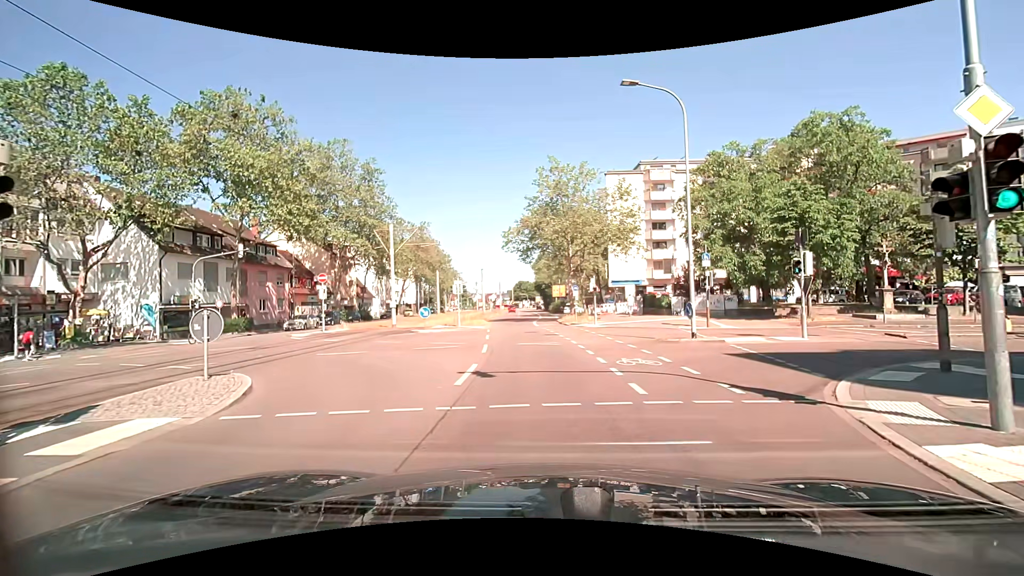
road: tertiary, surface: asphalt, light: Day
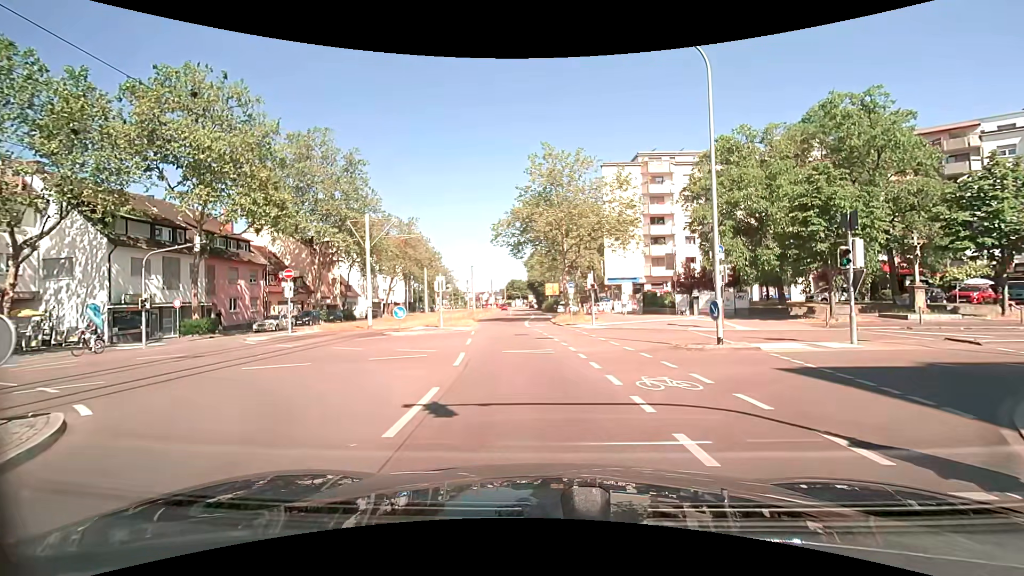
(+0.1, +3.4) m; +1°
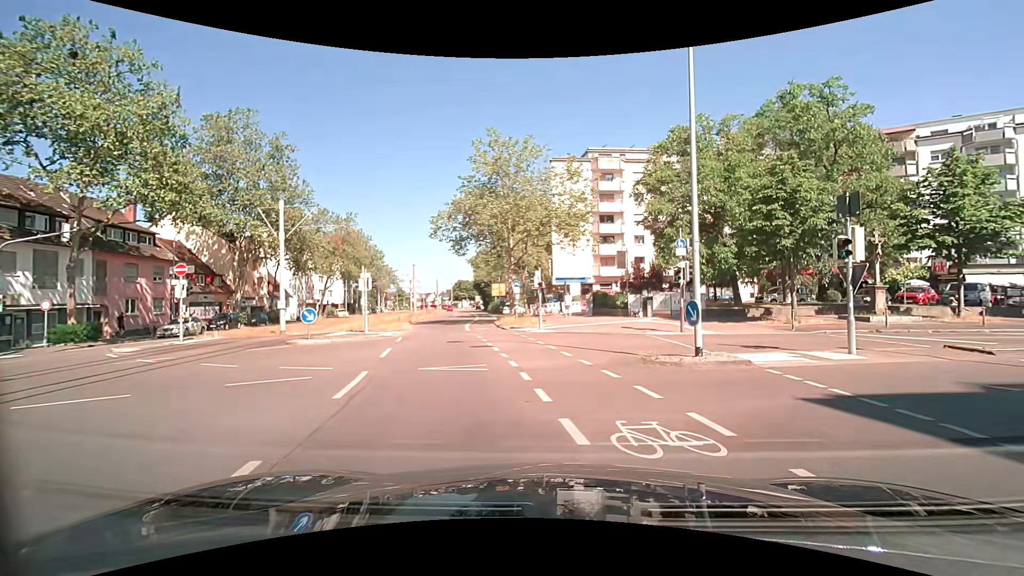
(+0.2, +3.5) m; +7°
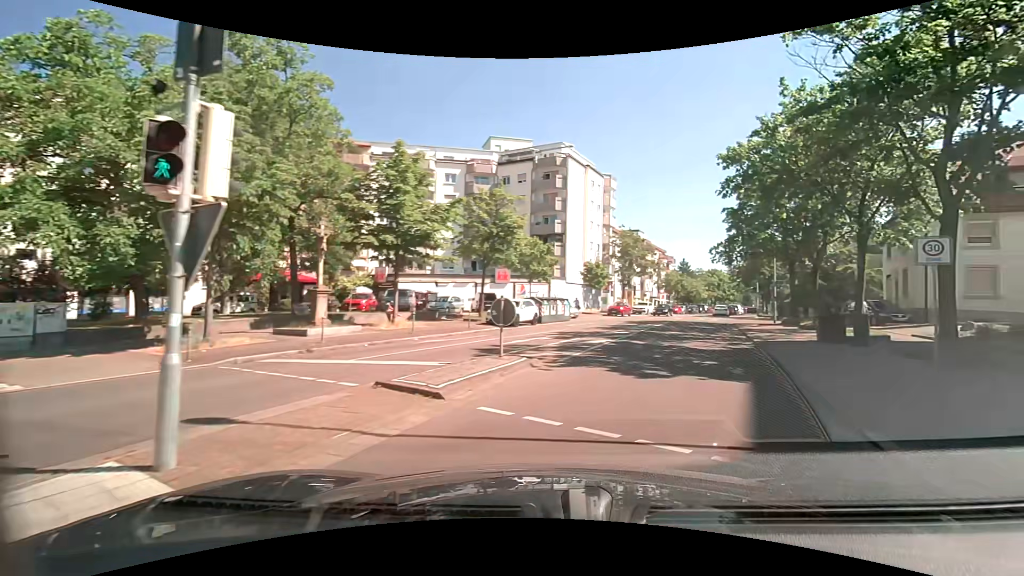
(+4.6, +8.8) m; +57°
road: residential
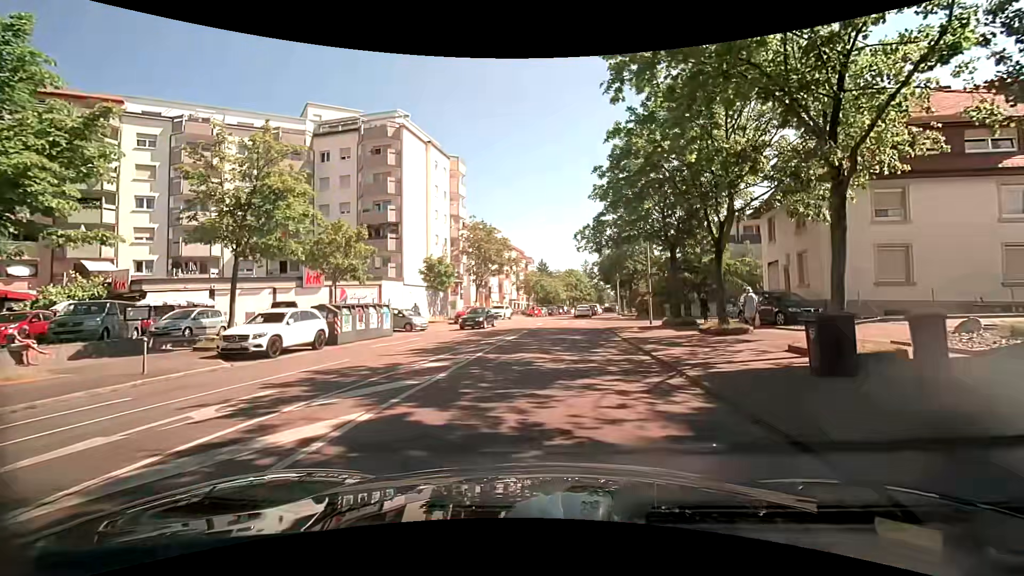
(+2.2, +11.3) m; +14°
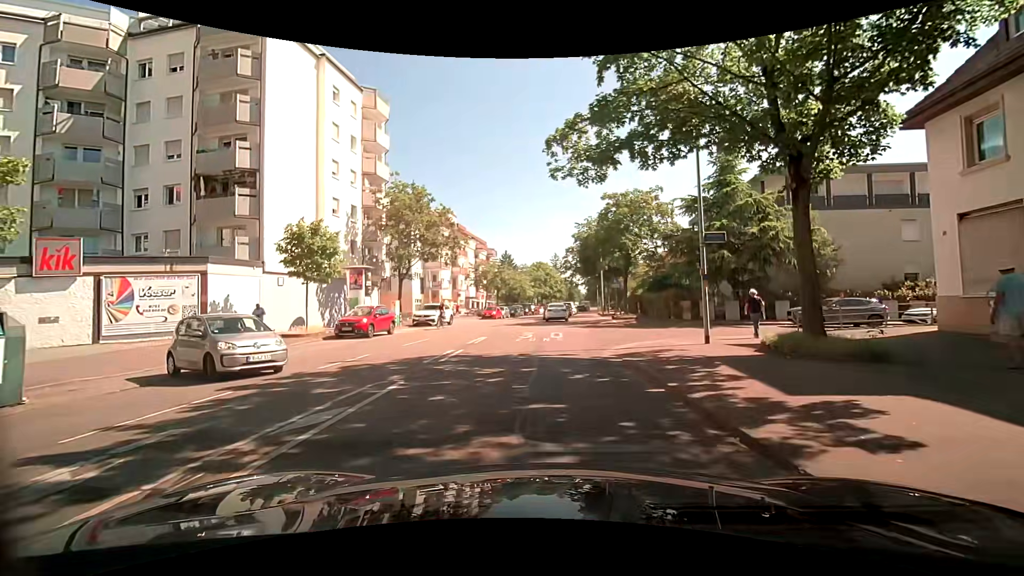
(+1.0, +17.5) m; +4°
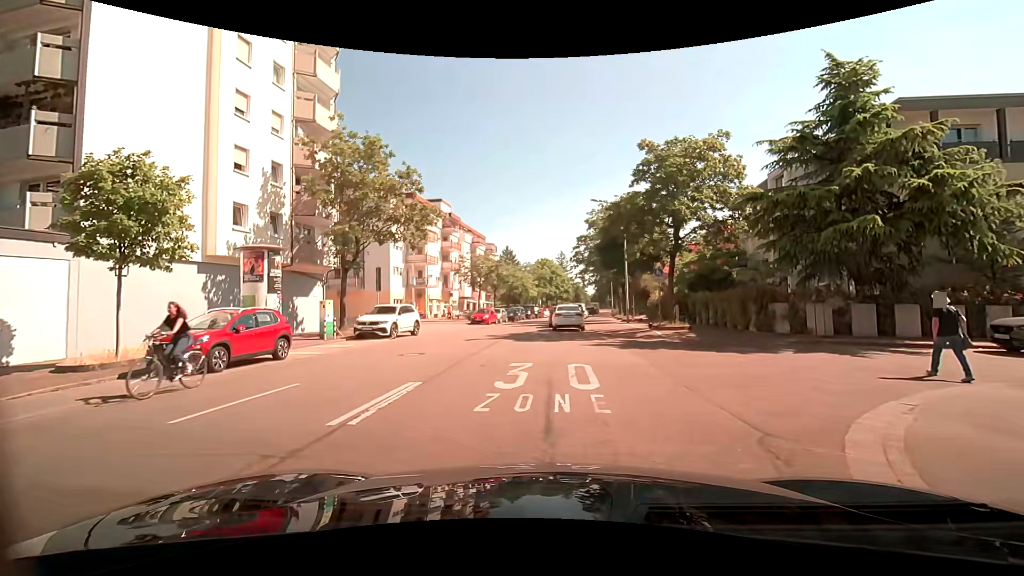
(-0.1, +11.4) m; -1°
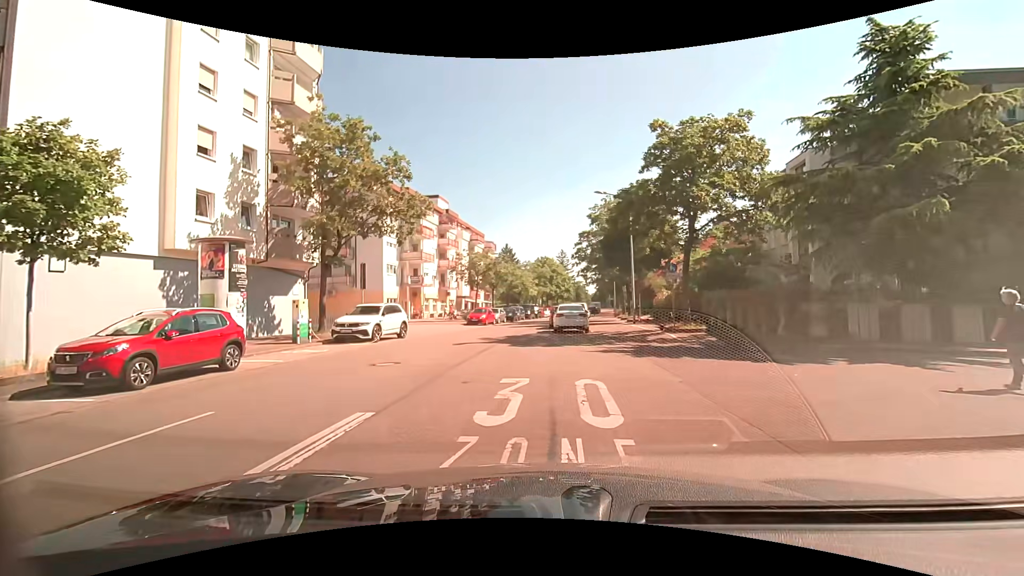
(0.0, +2.4) m; 0°
